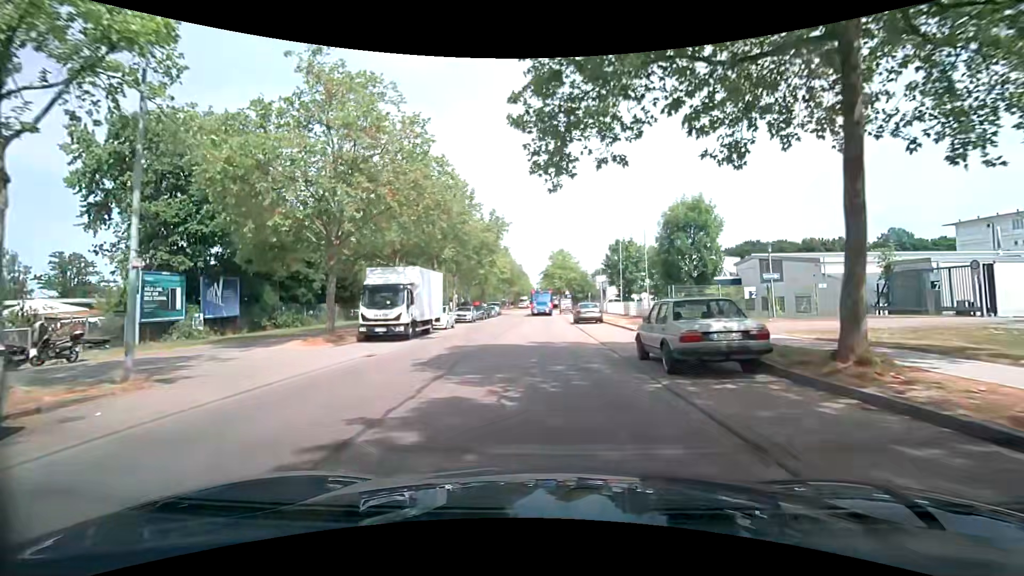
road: tertiary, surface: asphalt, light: Day
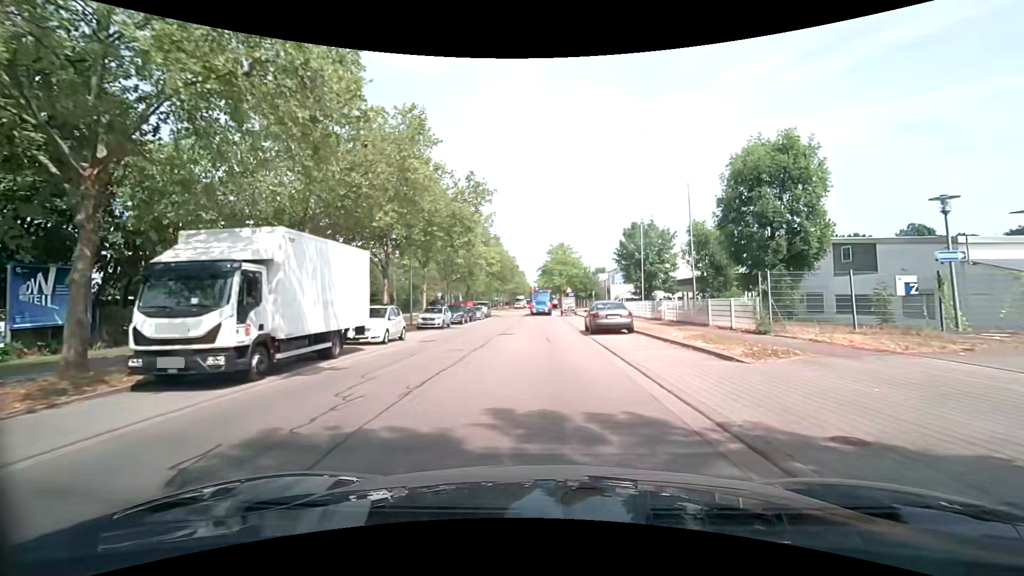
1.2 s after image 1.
(+0.1, +12.0) m; +1°
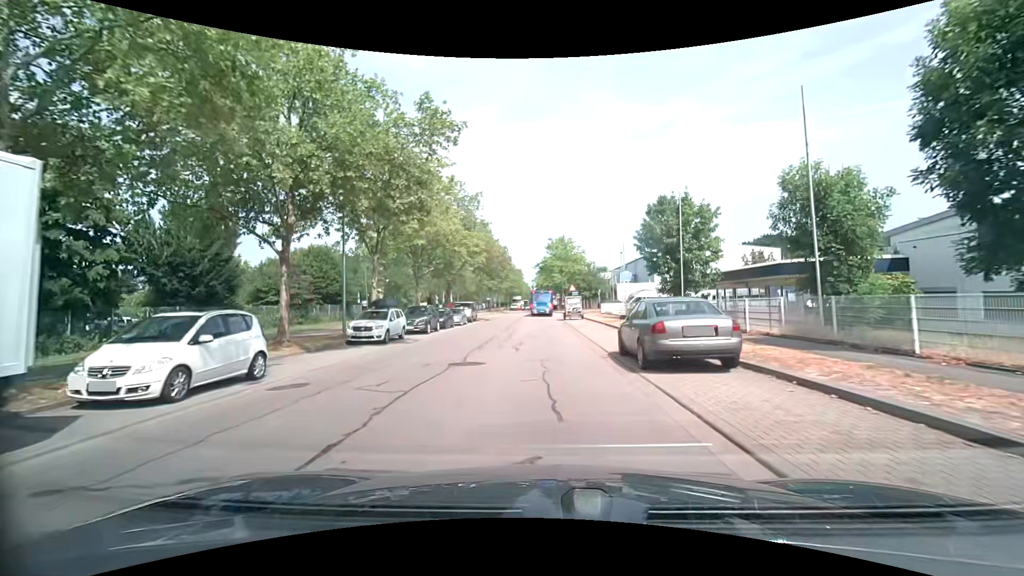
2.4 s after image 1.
(-0.1, +11.5) m; 0°
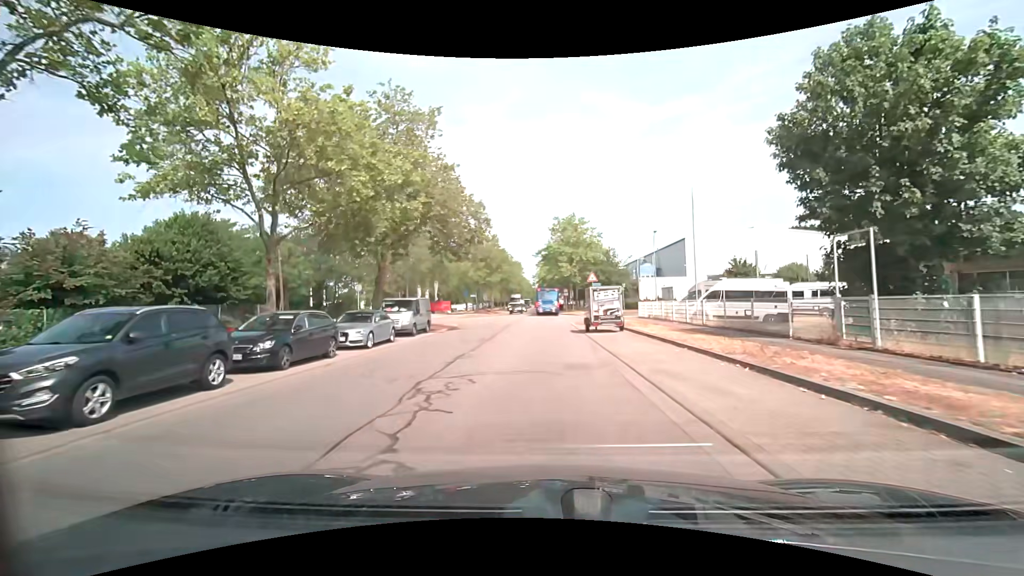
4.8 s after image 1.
(-0.1, +21.2) m; 0°
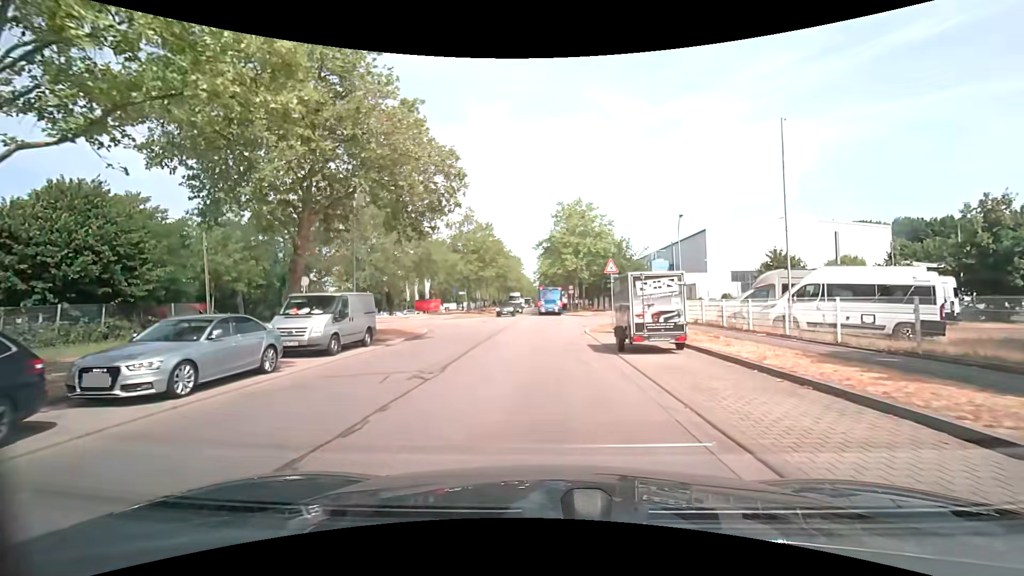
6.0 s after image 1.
(0.0, +9.6) m; 0°
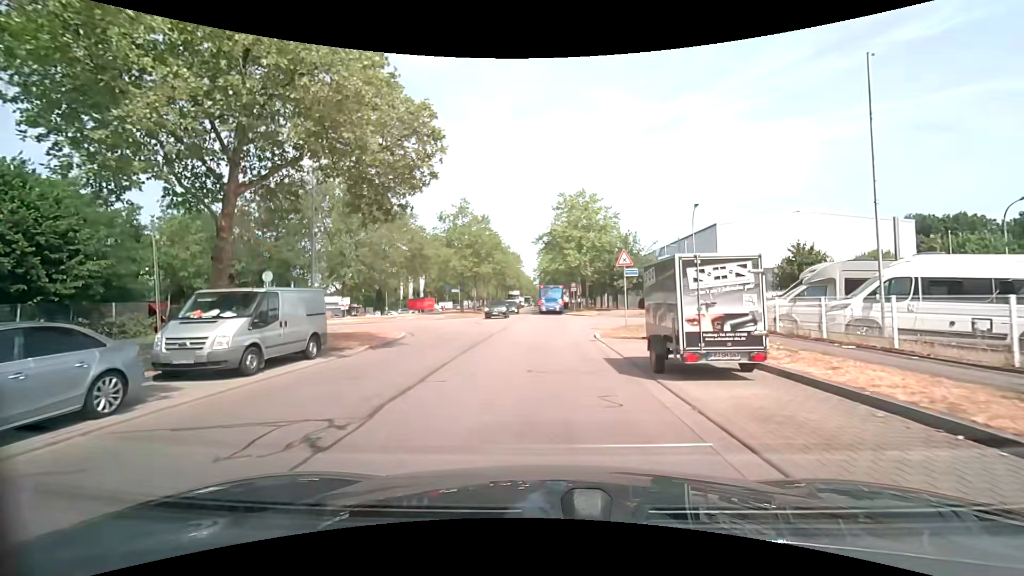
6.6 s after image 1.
(0.0, +4.3) m; 0°
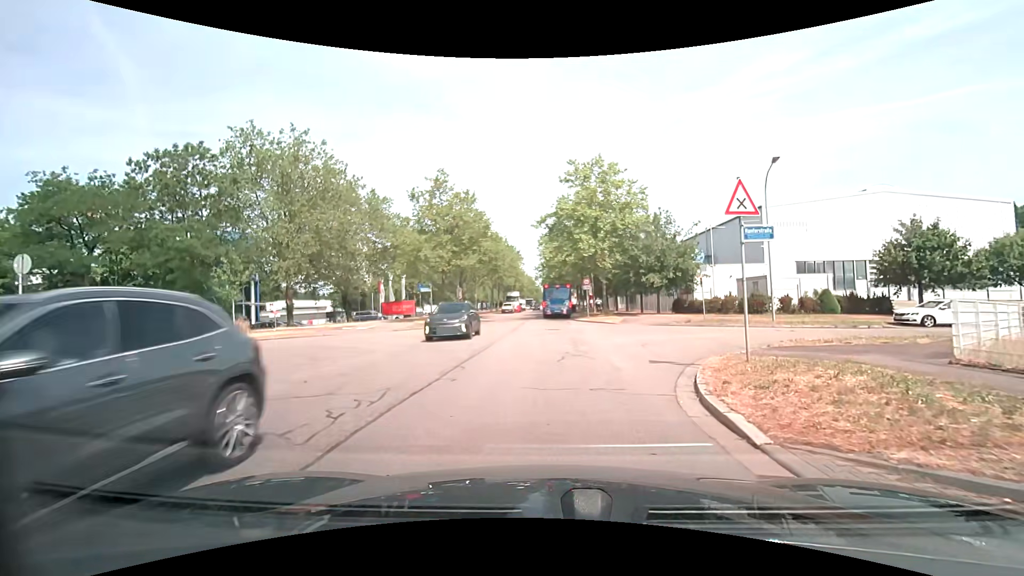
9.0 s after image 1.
(-0.1, +13.2) m; -1°
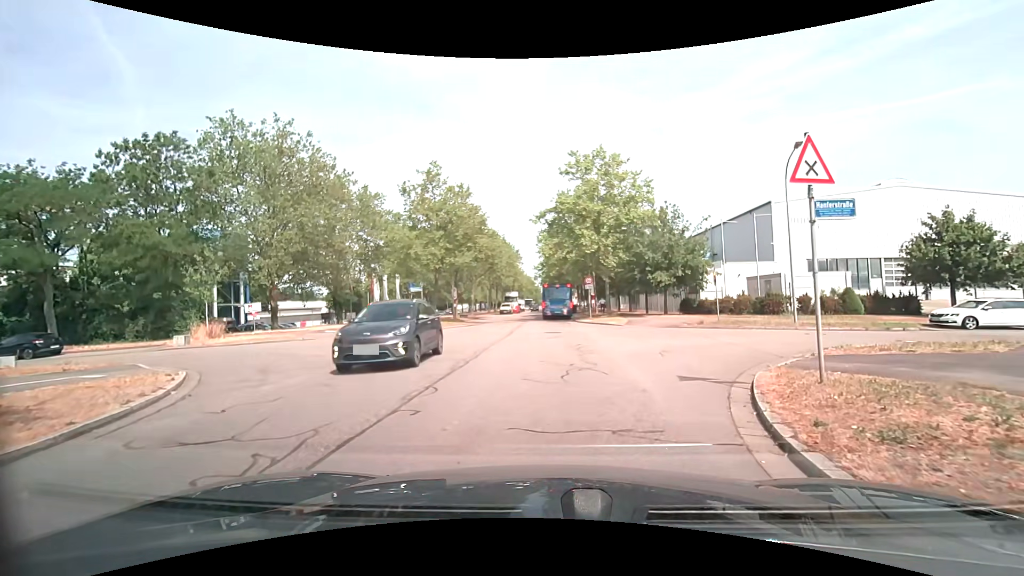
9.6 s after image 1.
(0.0, +2.5) m; +1°
